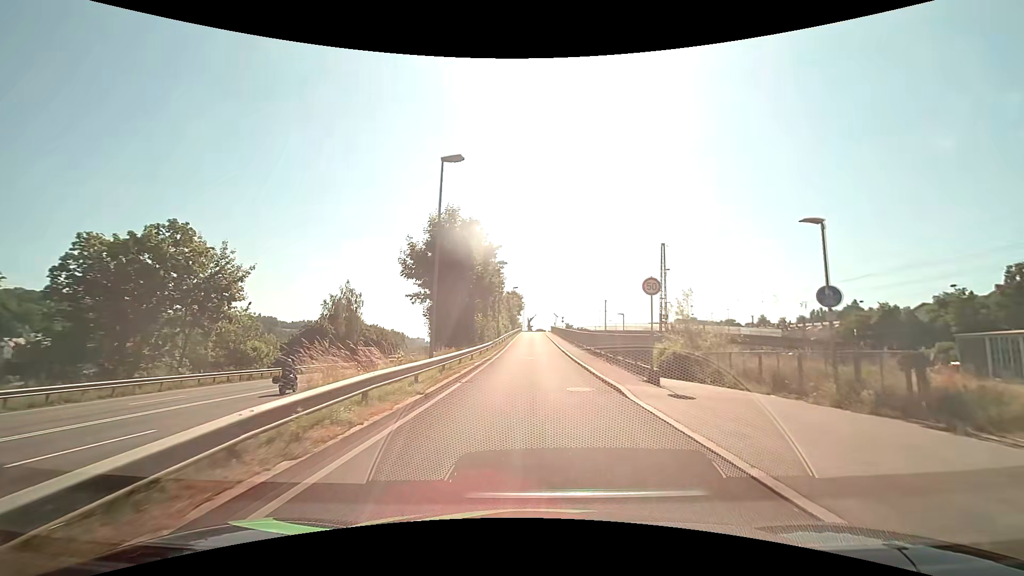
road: unclassified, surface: asphalt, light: Day
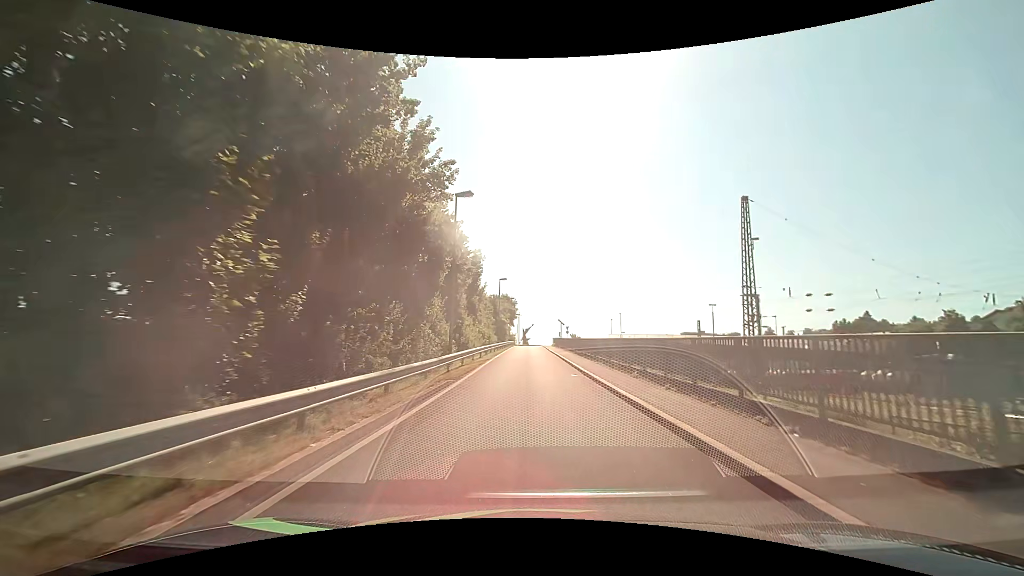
(+0.2, +26.4) m; +1°
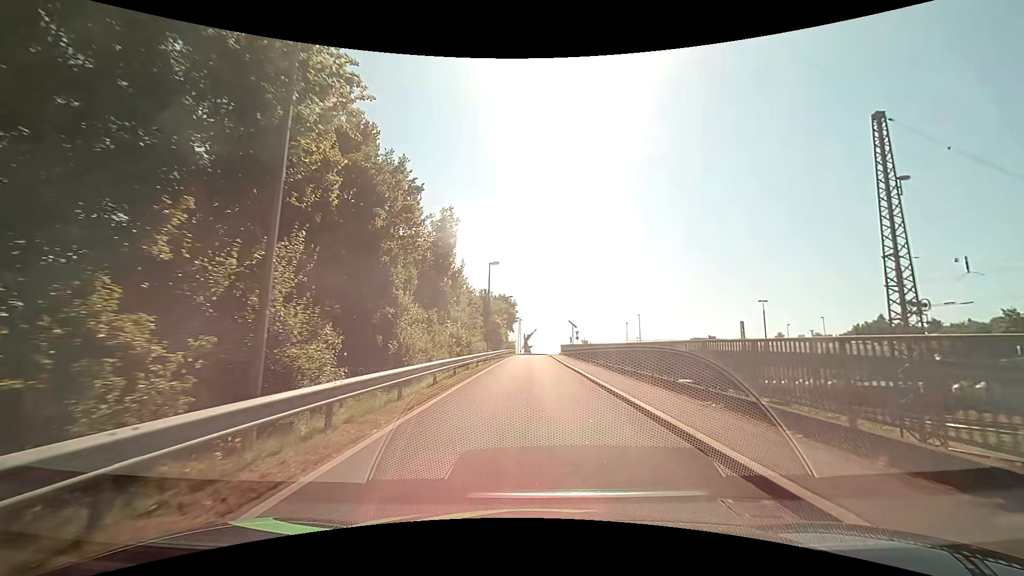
(-0.1, +15.3) m; -1°
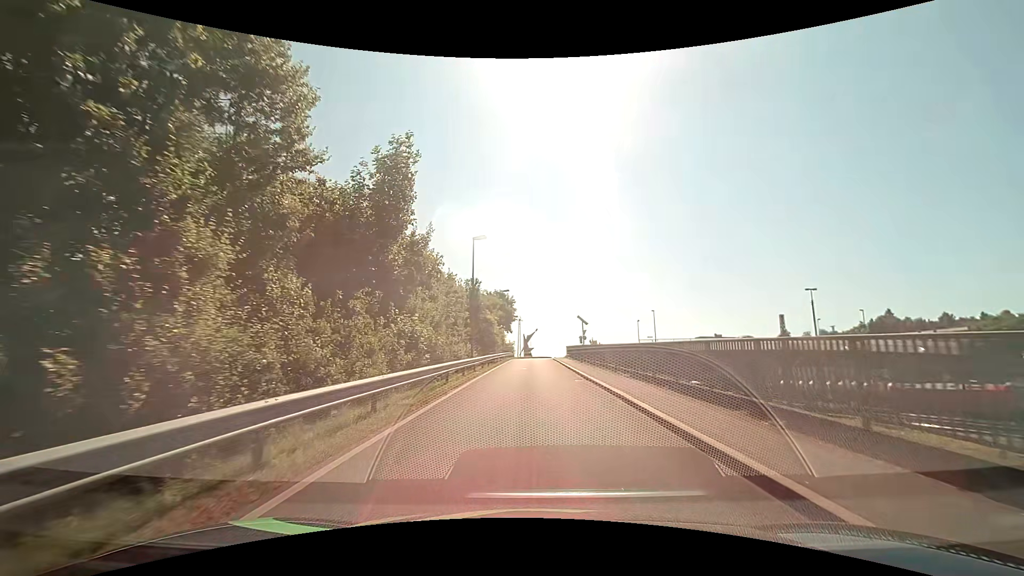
(+0.1, +10.1) m; 0°
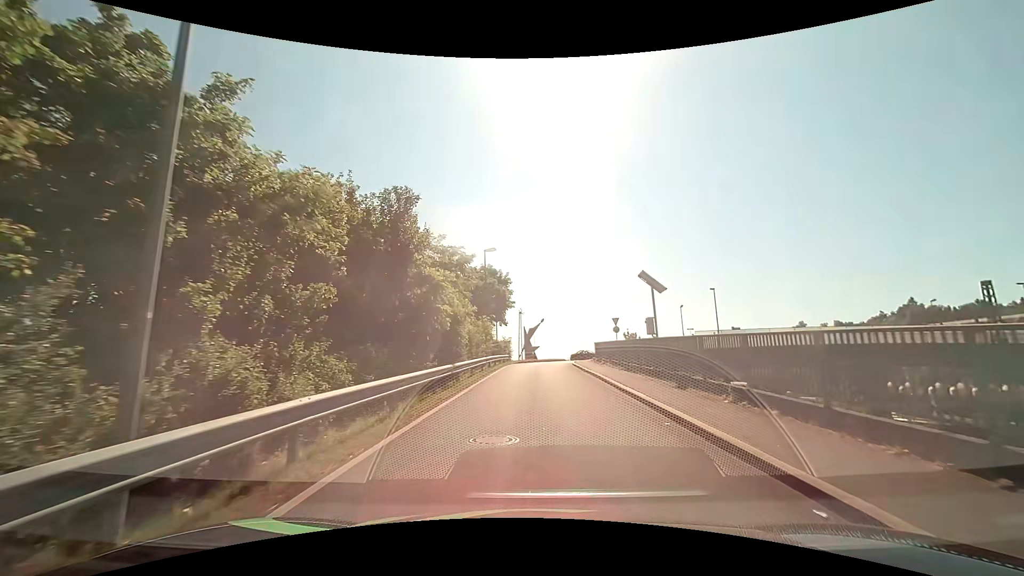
(-0.2, +23.7) m; -1°
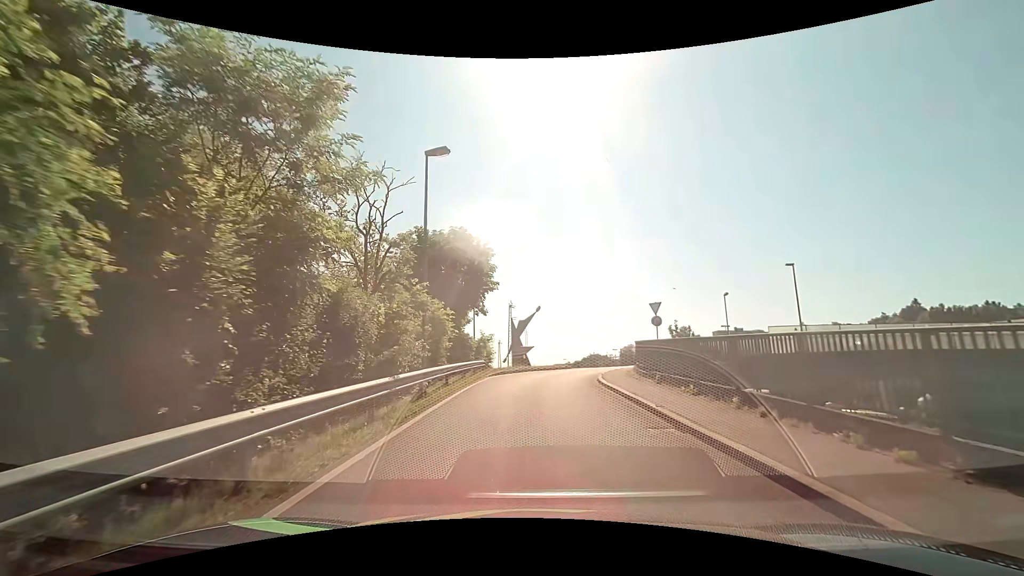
(+0.1, +16.9) m; 0°
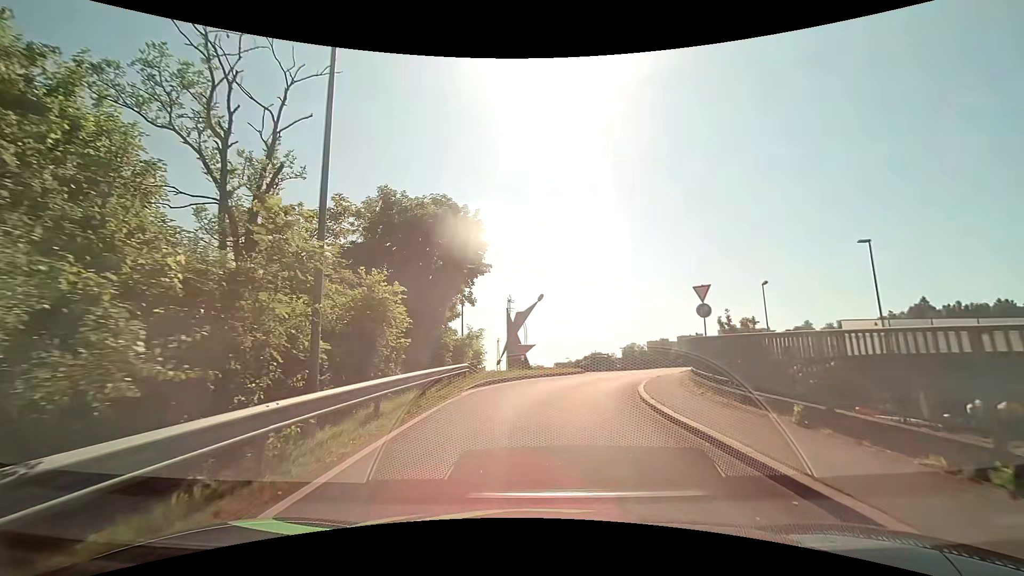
(+0.1, +7.7) m; 0°
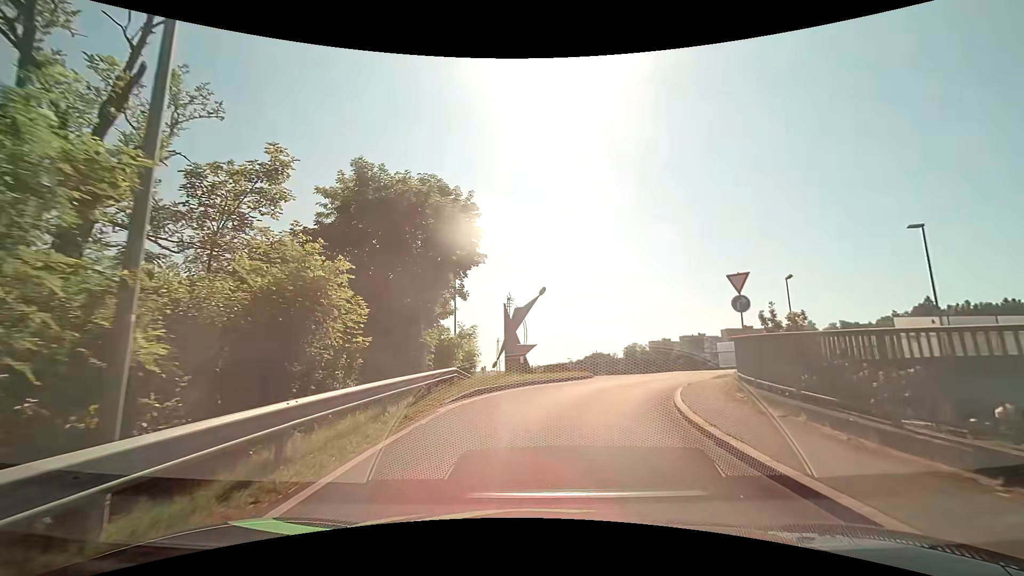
(0.0, +3.6) m; 0°
